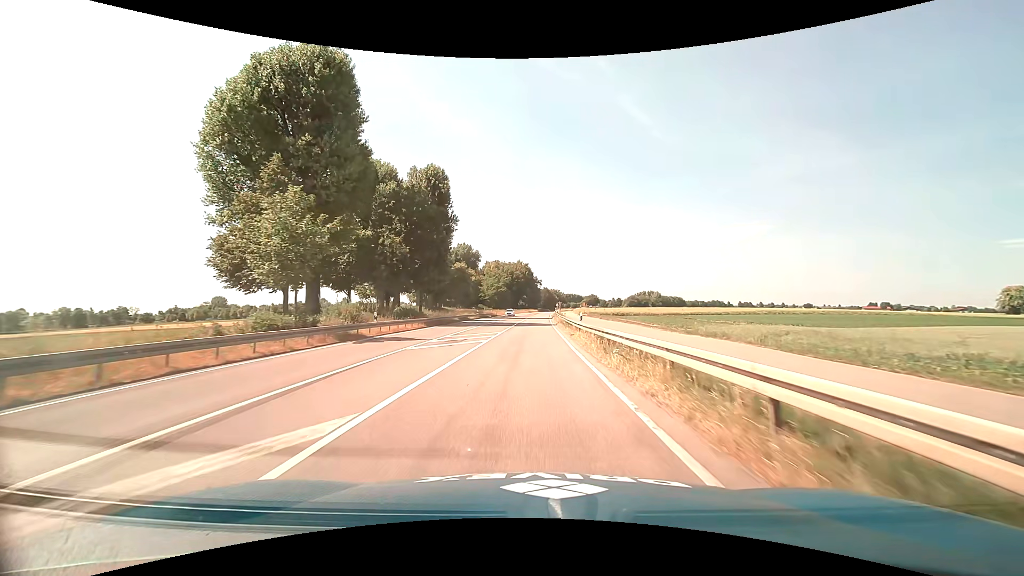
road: primary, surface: asphalt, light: Day
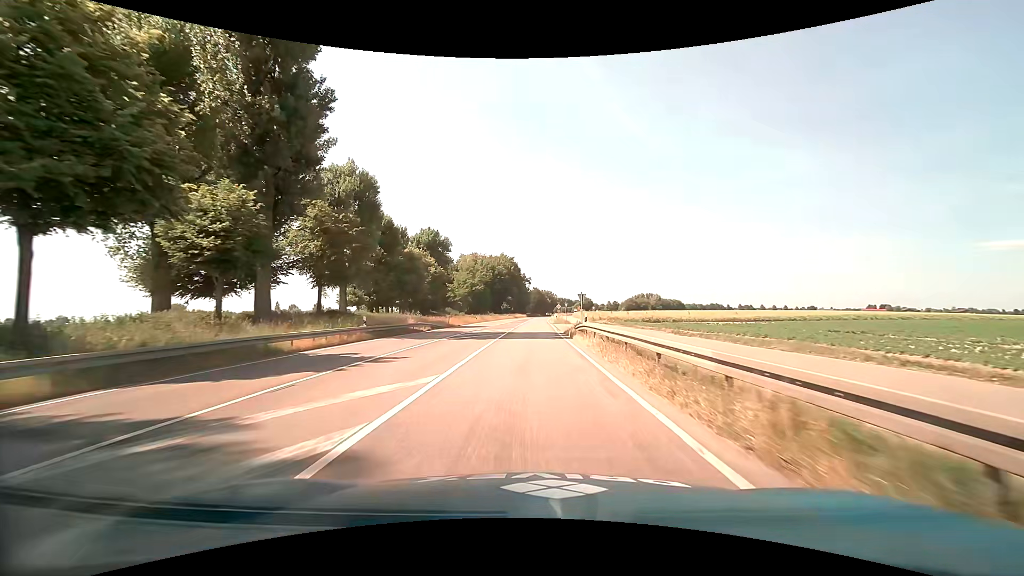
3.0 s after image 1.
(+0.2, +50.3) m; +1°
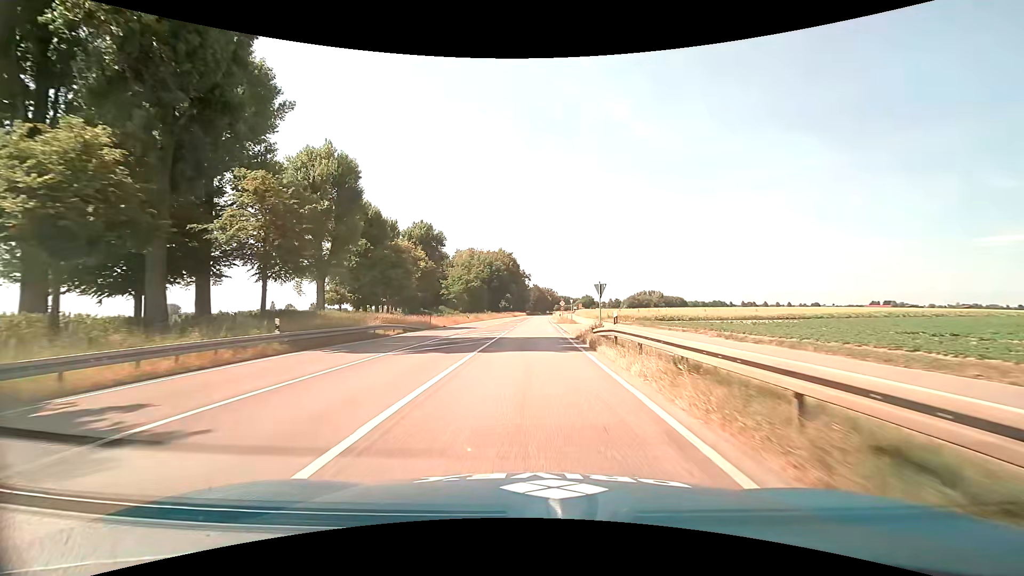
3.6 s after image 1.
(0.0, +9.8) m; 0°
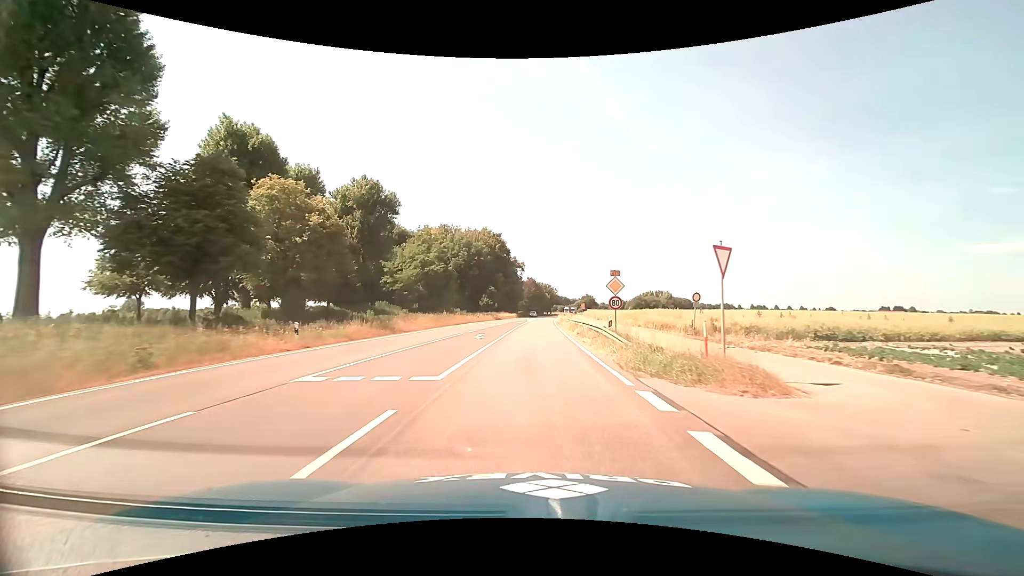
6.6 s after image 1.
(+0.3, +48.0) m; +1°
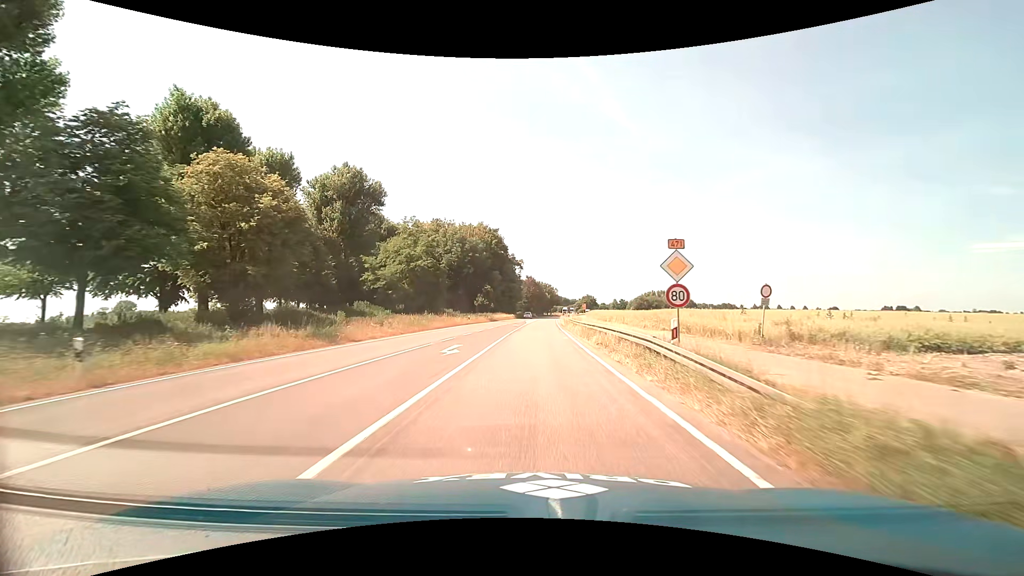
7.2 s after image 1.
(0.0, +9.4) m; 0°
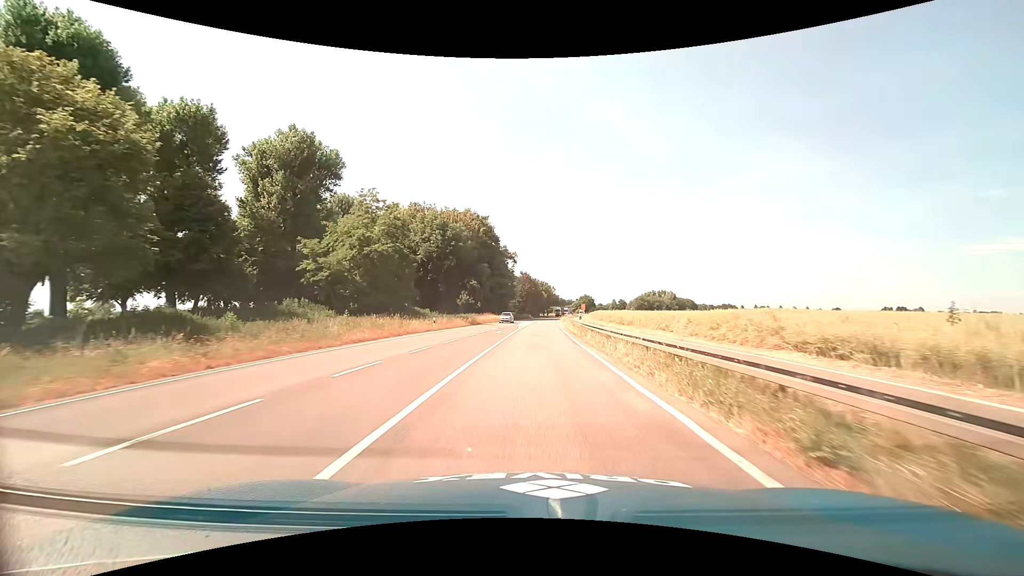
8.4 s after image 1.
(0.0, +18.9) m; 0°
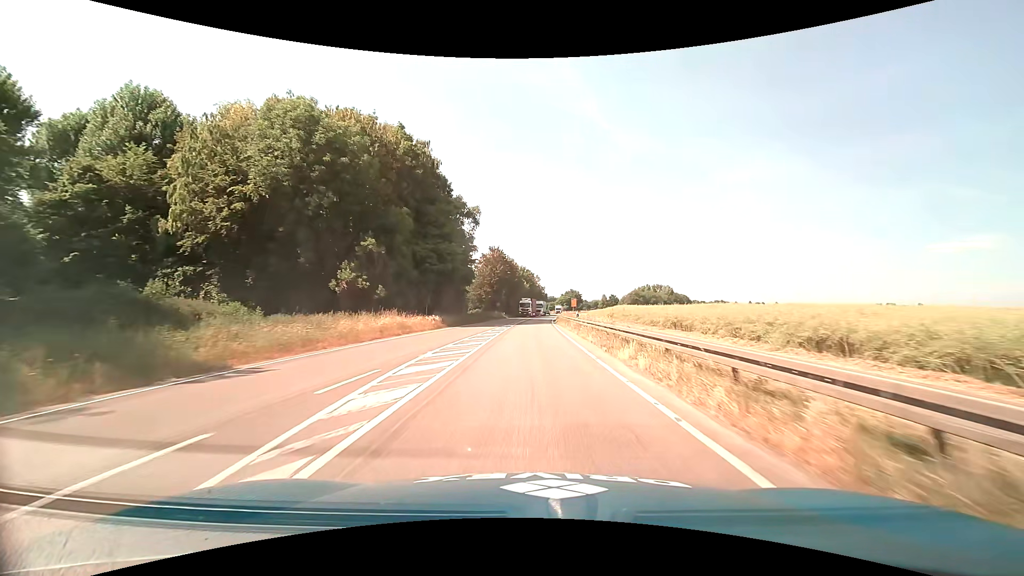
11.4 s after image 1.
(+1.0, +50.9) m; +2°
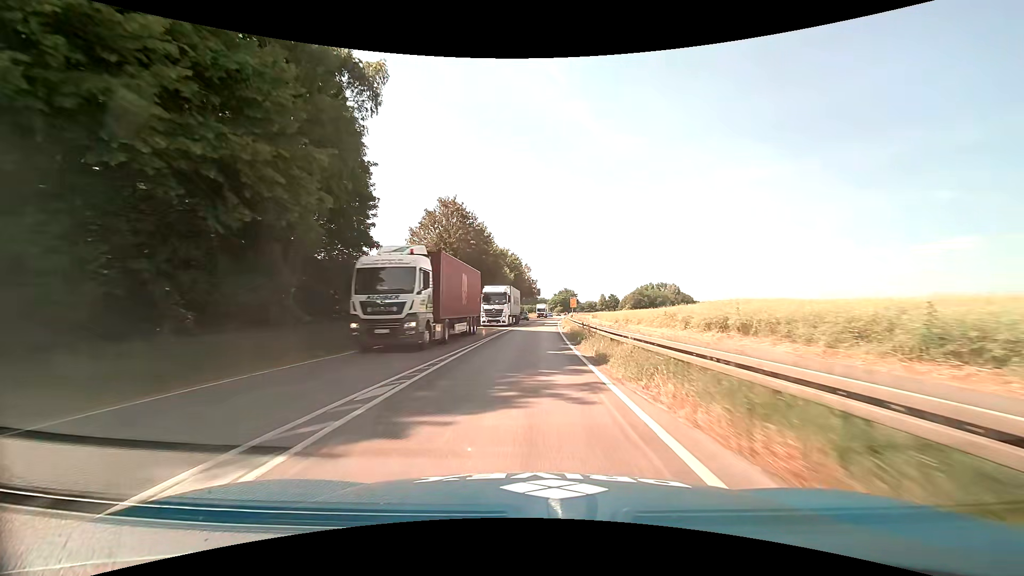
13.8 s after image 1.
(+0.6, +42.4) m; +1°
(0, +10) (0, +20) (0, +30) (+1, +40) (+1, +50) (+1, +60) (+2, +70) (+2, +80) (+3, +90) (+4, +100) m
